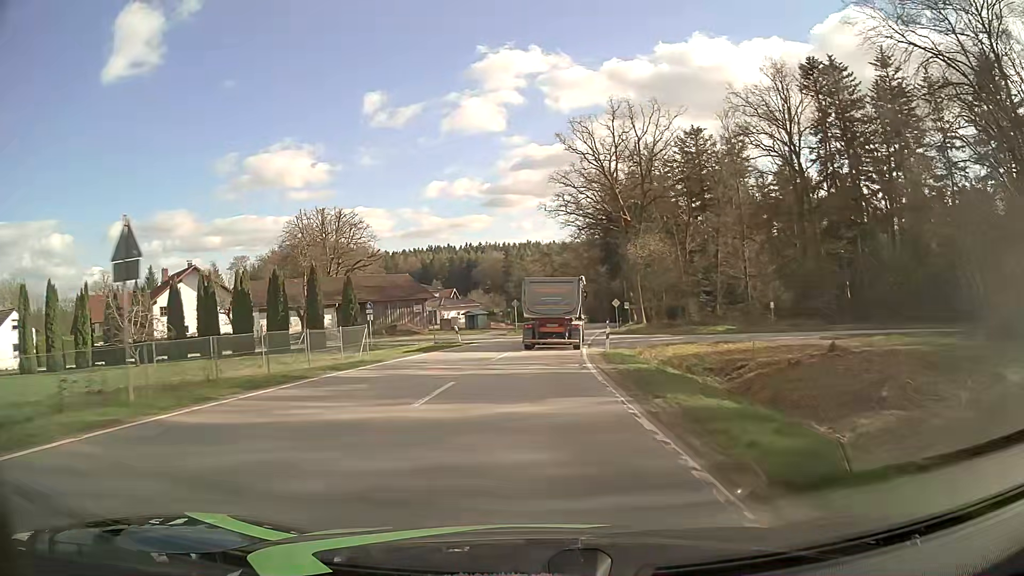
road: tertiary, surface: asphalt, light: Day
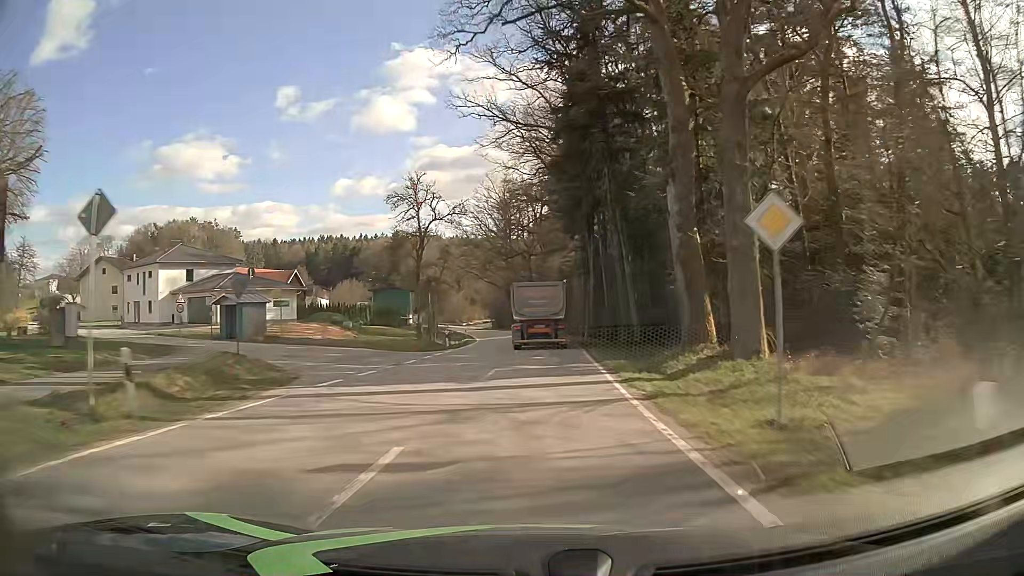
(+3.3, +56.0) m; +8°
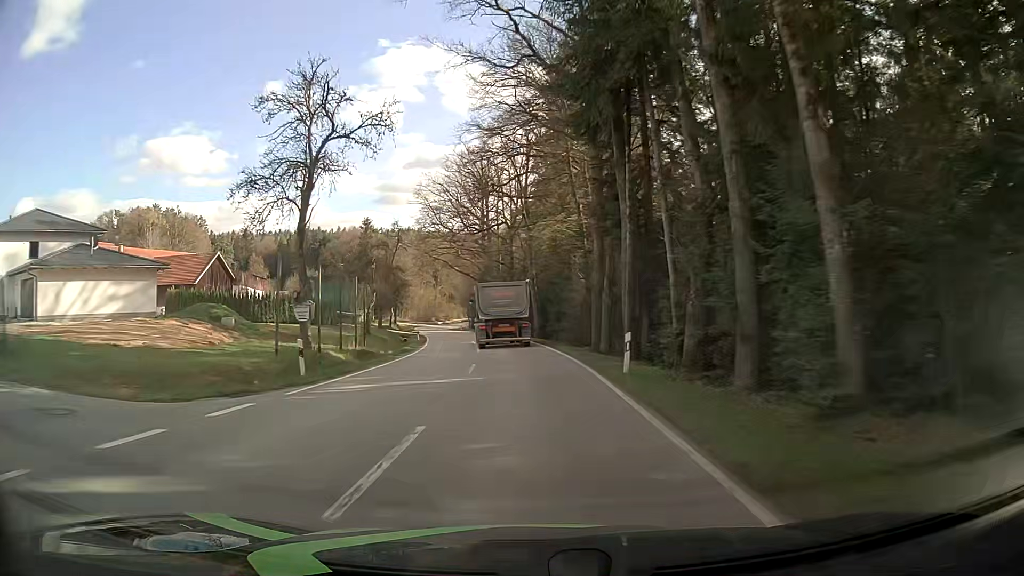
(+0.4, +22.7) m; +2°
(0, +10) (0, +20) (-1, +30) (-2, +40) (-3, +50) (-5, +60) (-6, +70) (-8, +79) (-10, +89) (-12, +99) m
